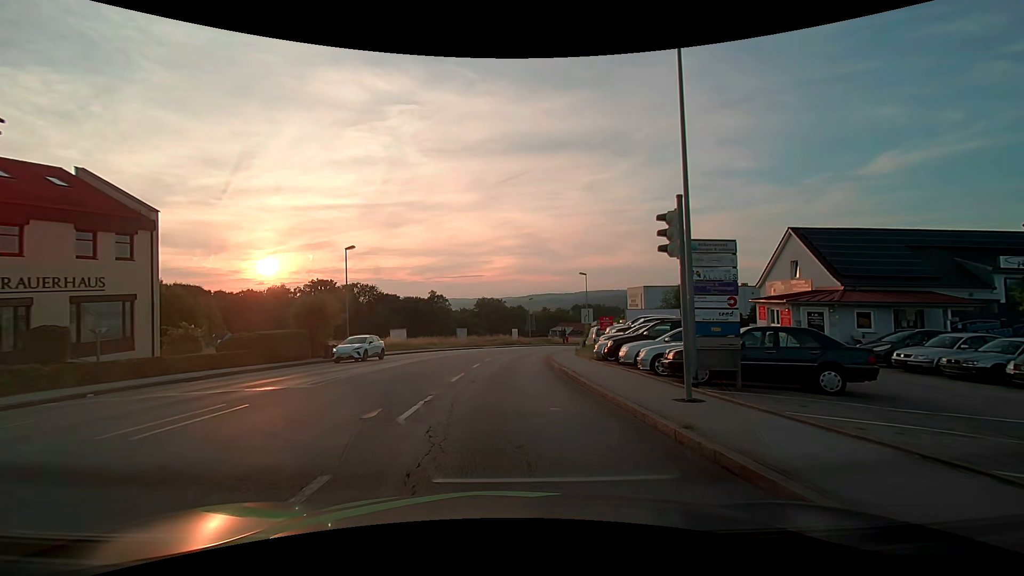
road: tertiary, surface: asphalt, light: Day
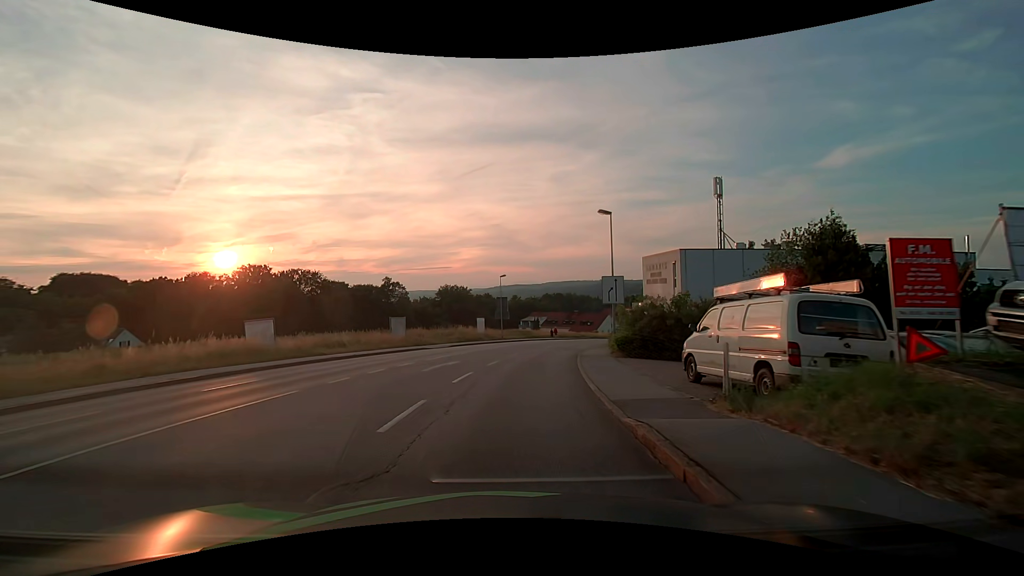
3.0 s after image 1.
(+0.6, +25.3) m; +4°
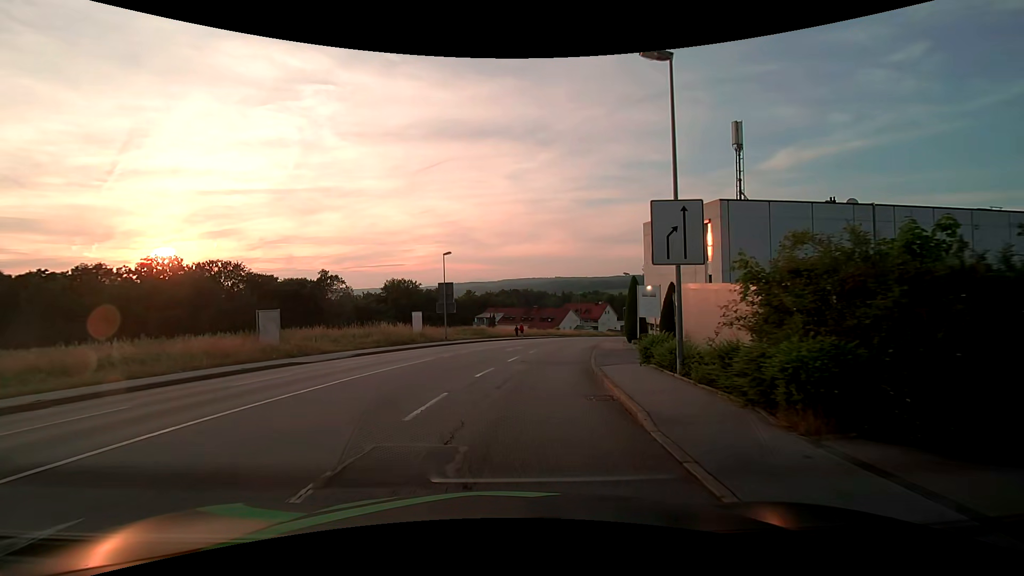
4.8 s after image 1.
(+0.8, +17.1) m; +5°
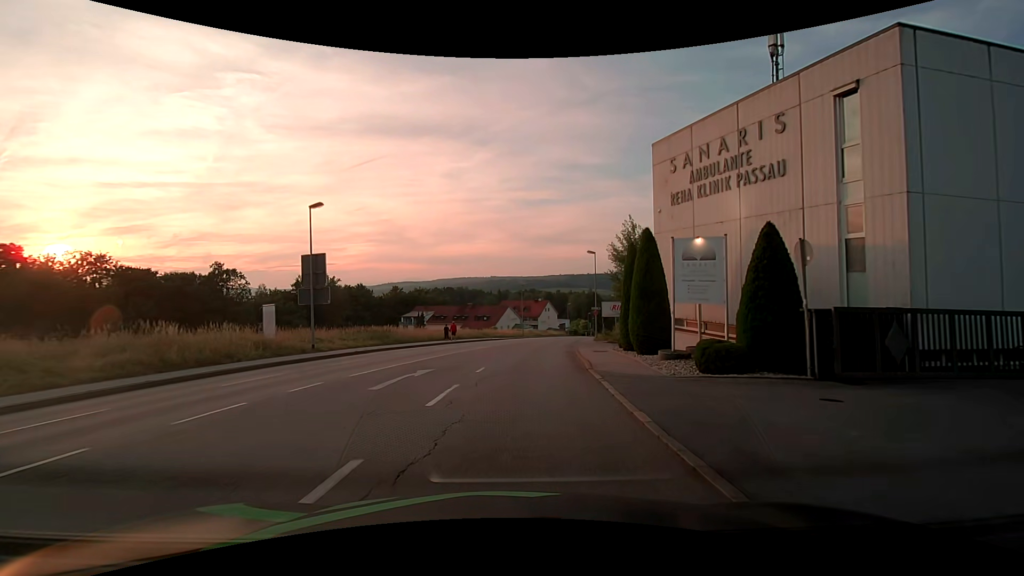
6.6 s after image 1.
(+1.1, +17.5) m; +7°
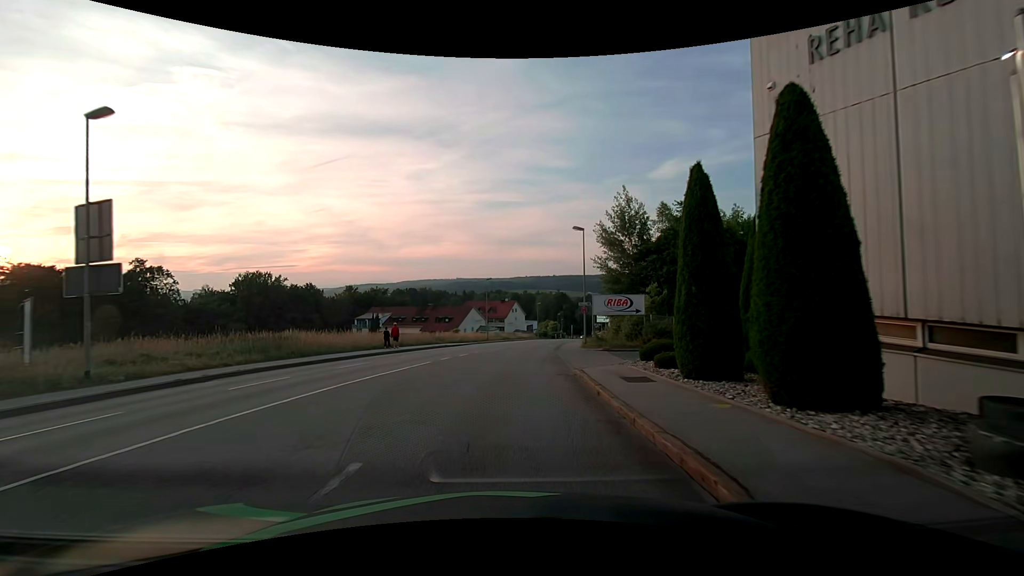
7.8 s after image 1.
(+0.5, +12.0) m; +4°
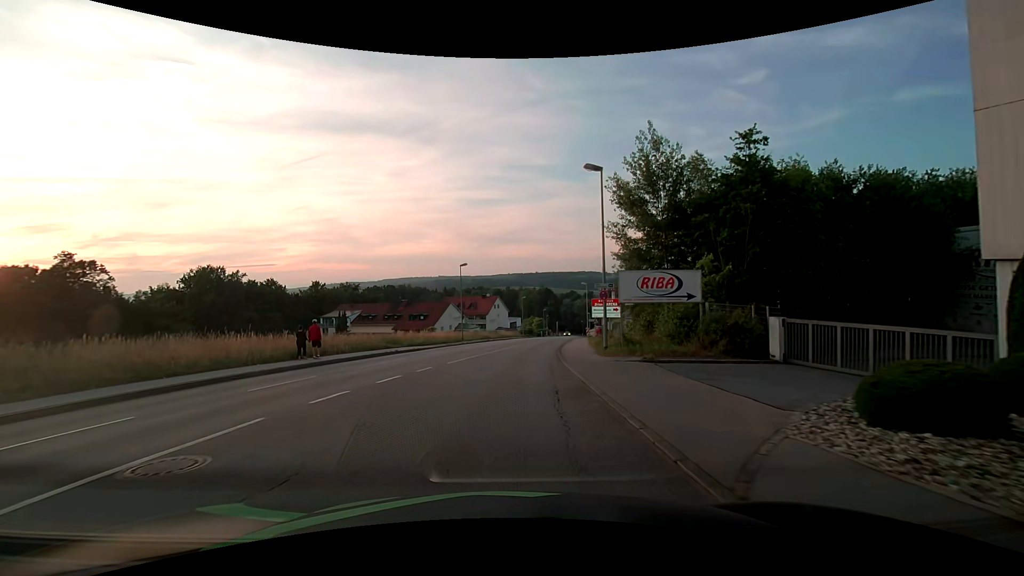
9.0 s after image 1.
(+0.3, +12.5) m; +1°
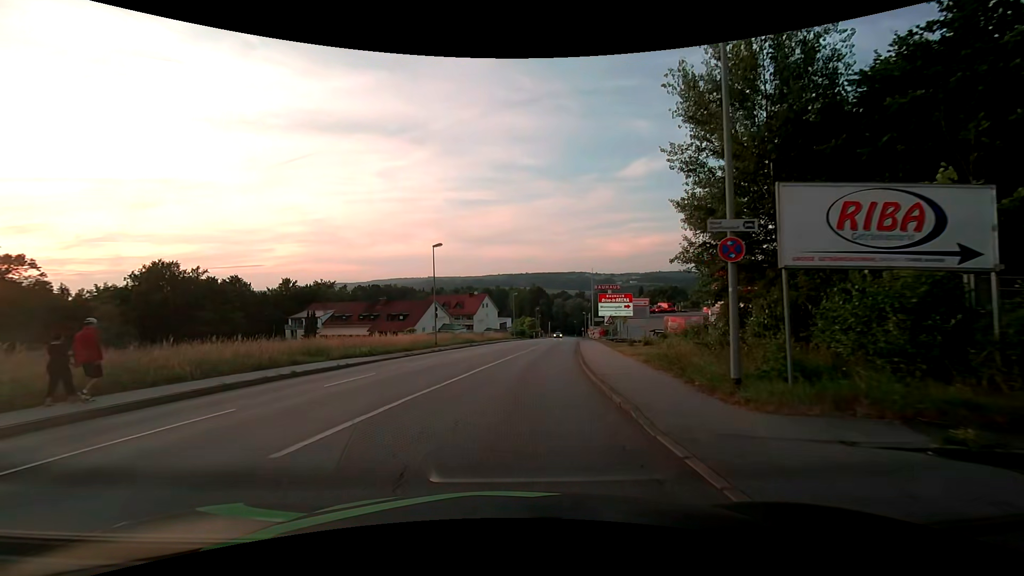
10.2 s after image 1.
(+0.3, +12.8) m; +2°
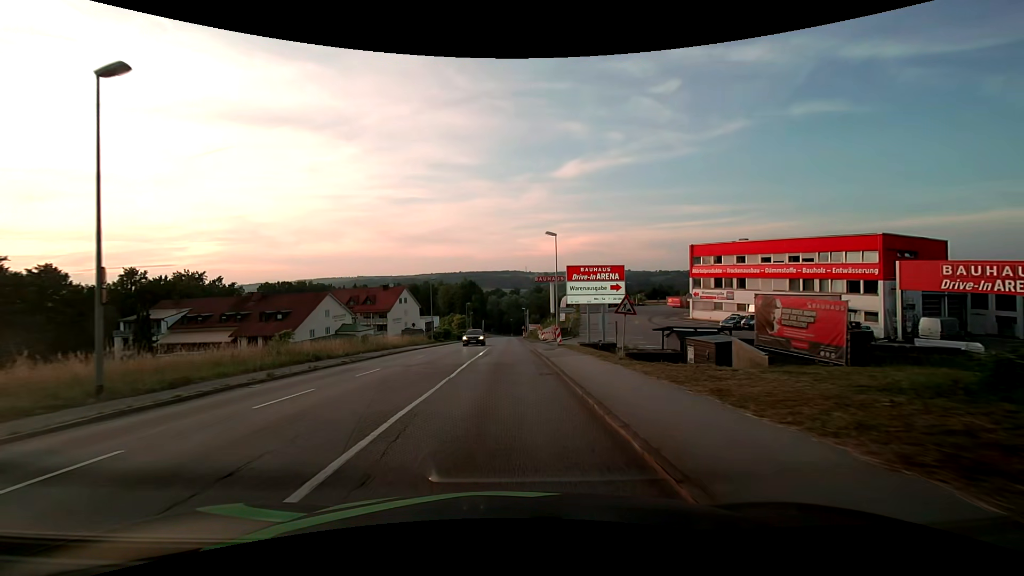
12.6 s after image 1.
(+2.2, +26.4) m; +8°
(0, +10) (0, +20) (0, +30) (0, +40) (+1, +50) (+1, +60) (+1, +70) (+1, +80) (+1, +90) (+1, +100) m
